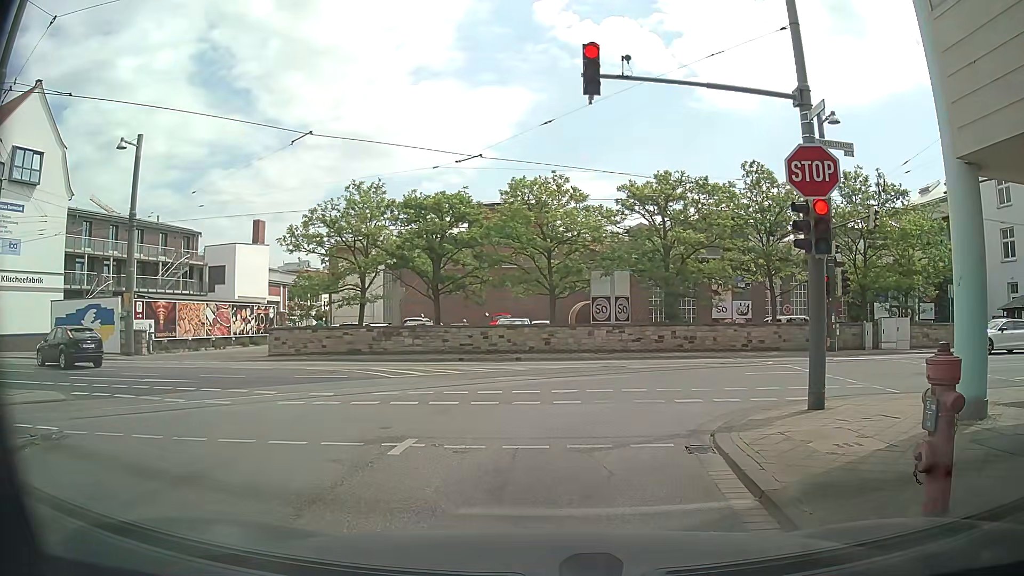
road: residential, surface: asphalt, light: Day
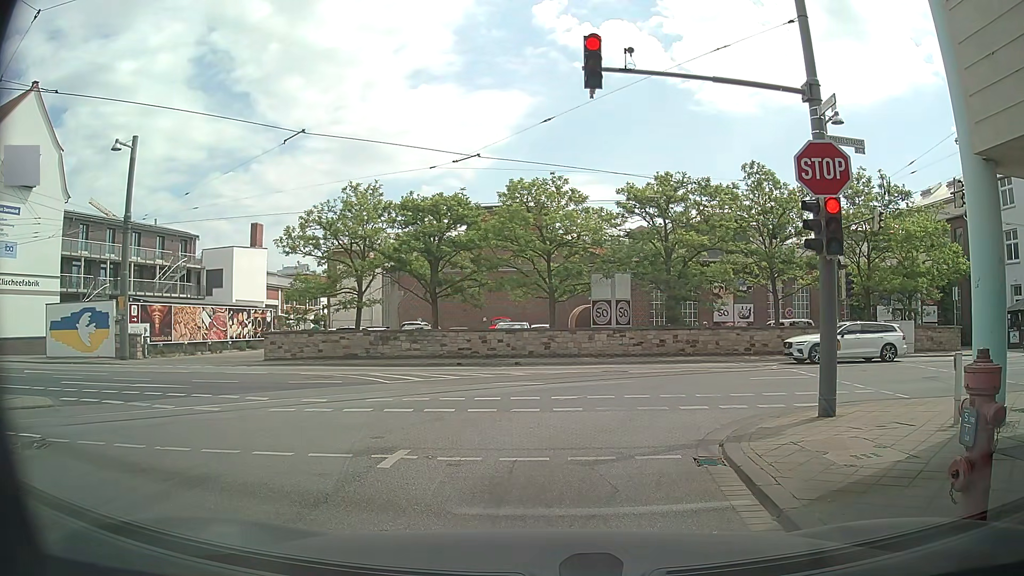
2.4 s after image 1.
(0.0, +0.5) m; 0°
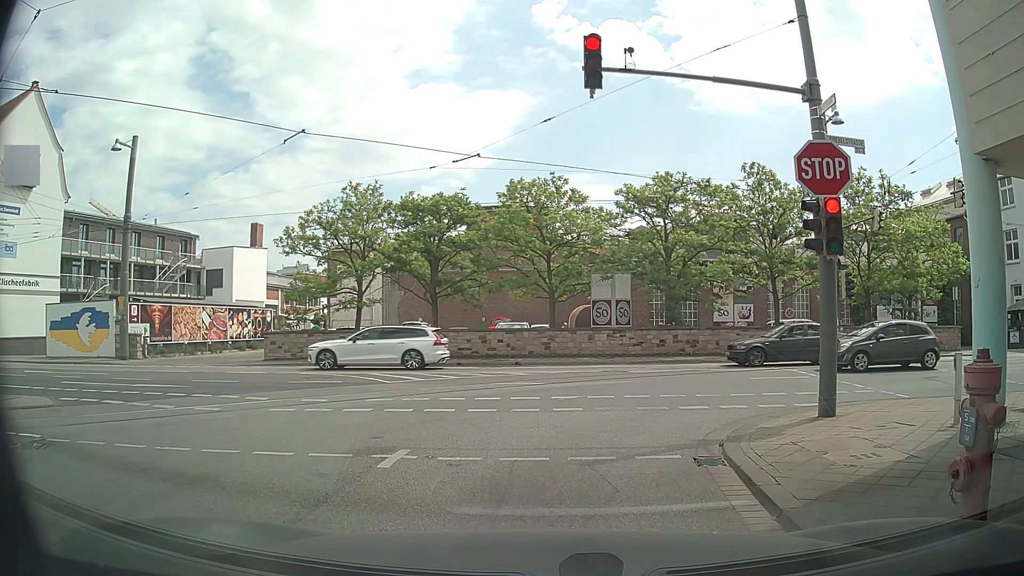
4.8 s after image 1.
(0.0, 0.0) m; 0°
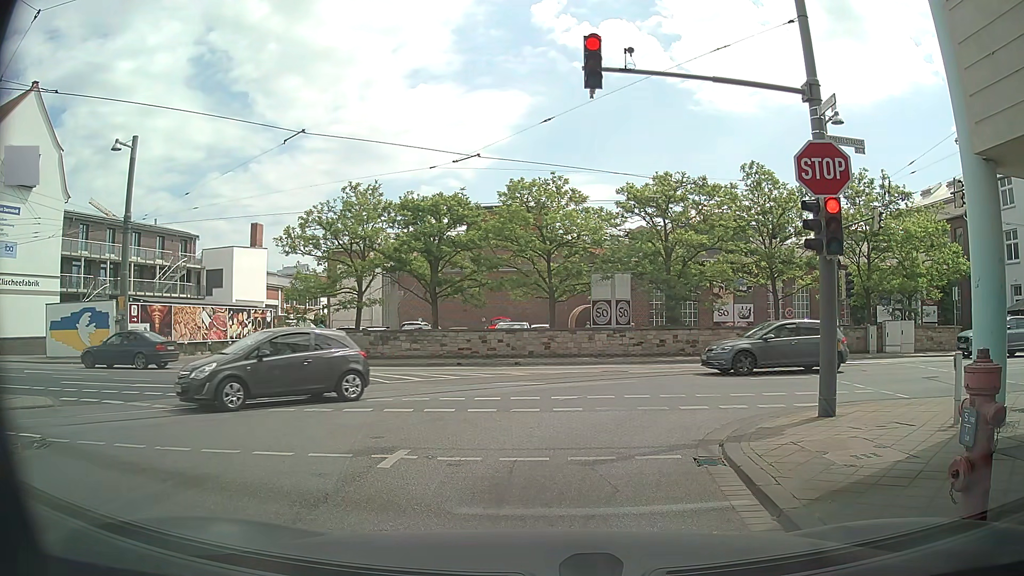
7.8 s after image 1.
(0.0, 0.0) m; 0°
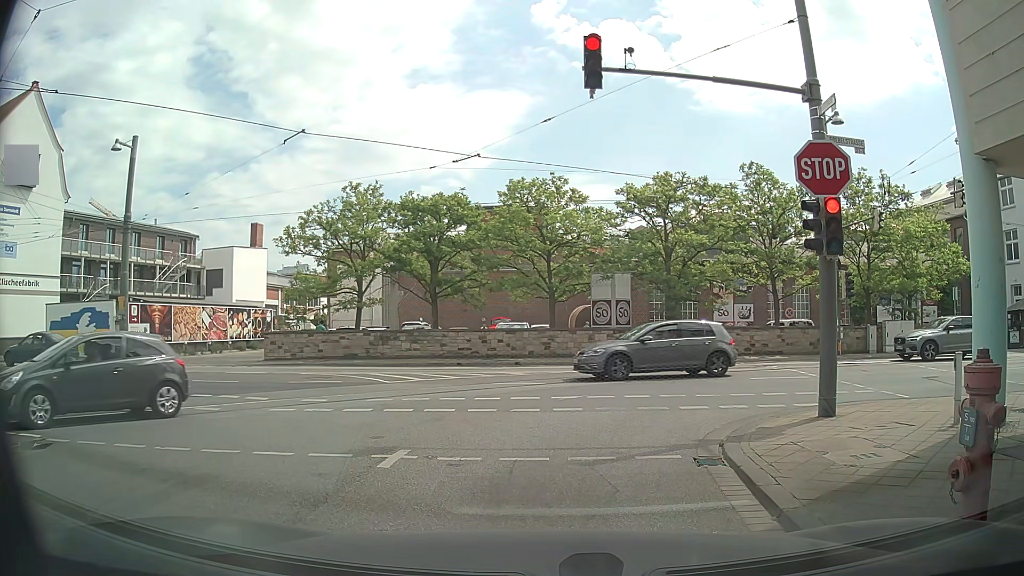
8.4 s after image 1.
(0.0, 0.0) m; 0°
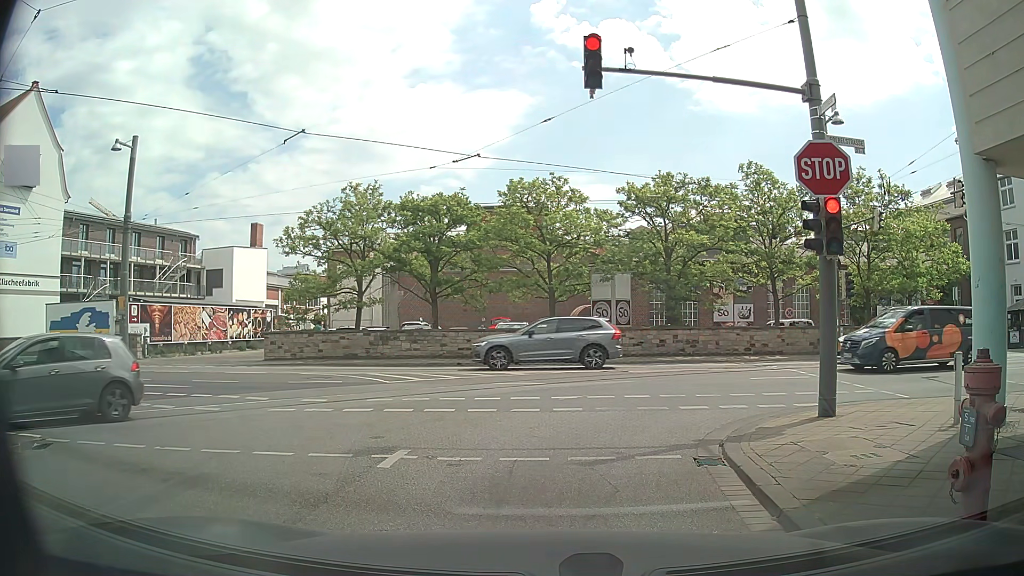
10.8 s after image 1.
(0.0, 0.0) m; 0°
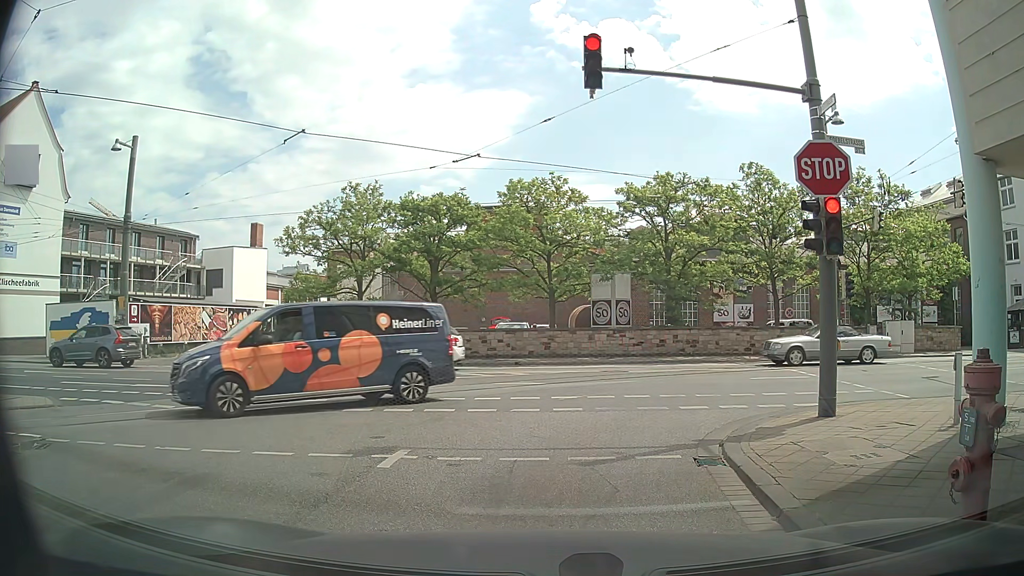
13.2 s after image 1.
(0.0, 0.0) m; 0°
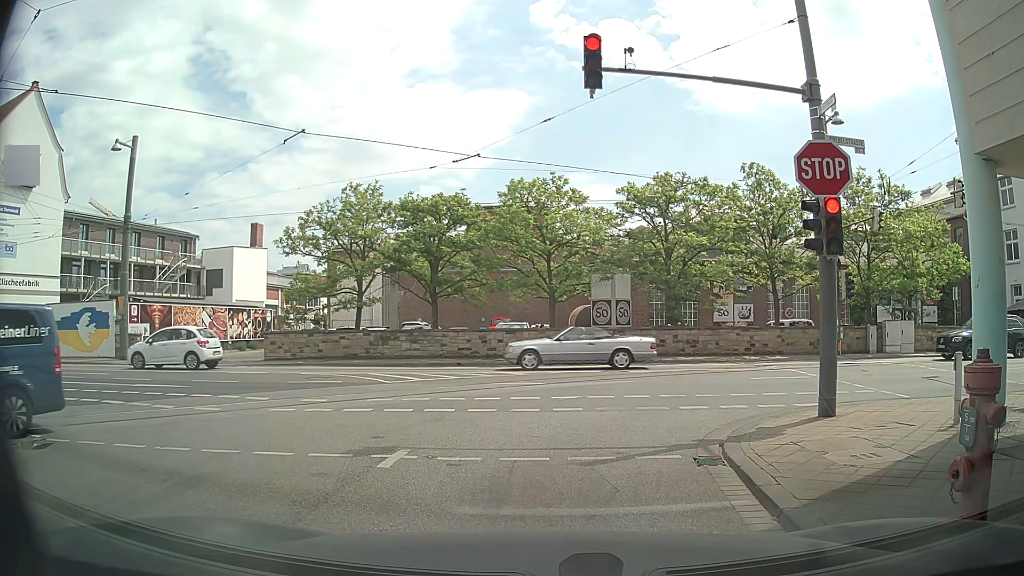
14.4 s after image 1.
(0.0, 0.0) m; 0°
